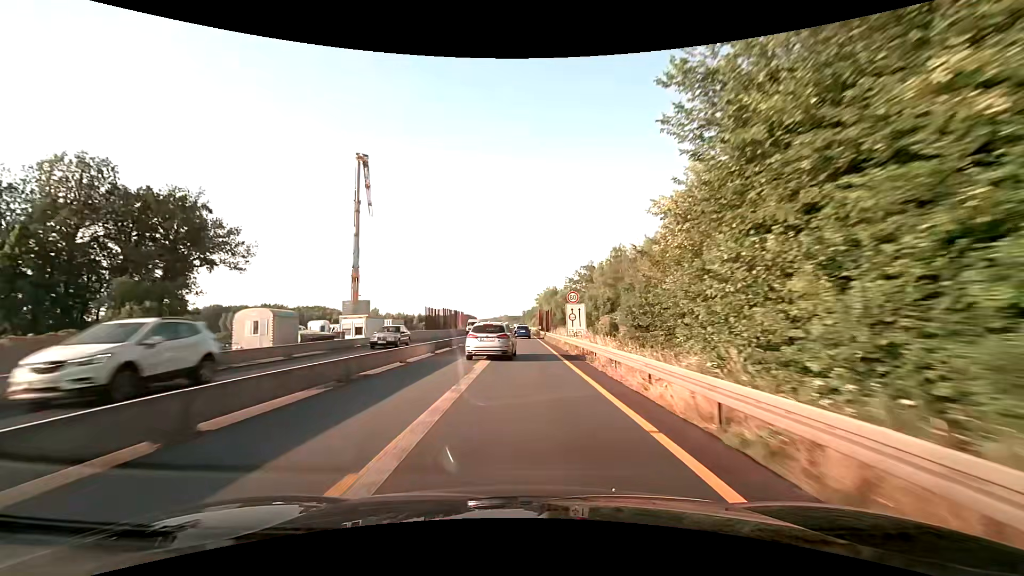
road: motorway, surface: asphalt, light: Day
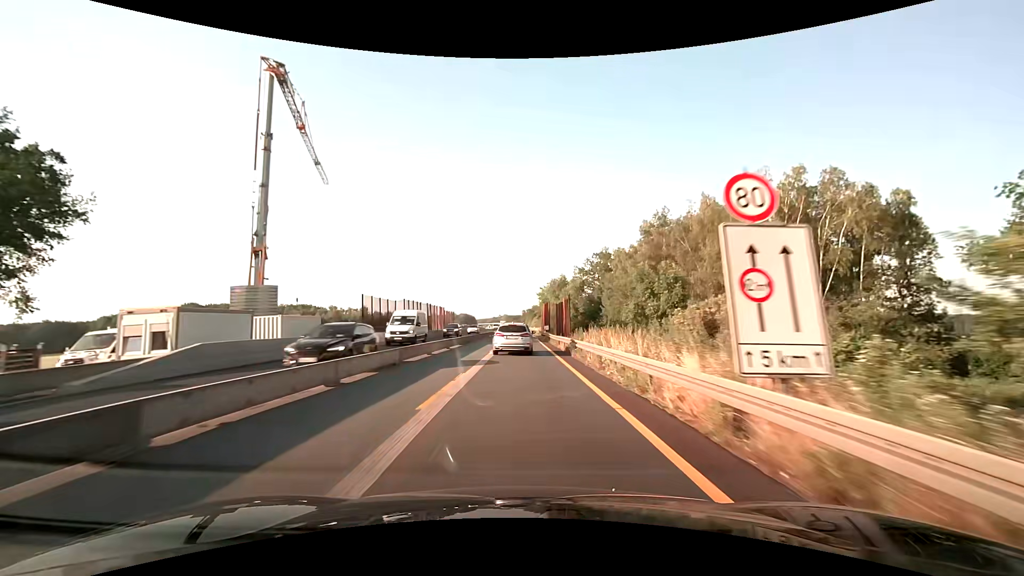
(0.0, +25.0) m; 0°
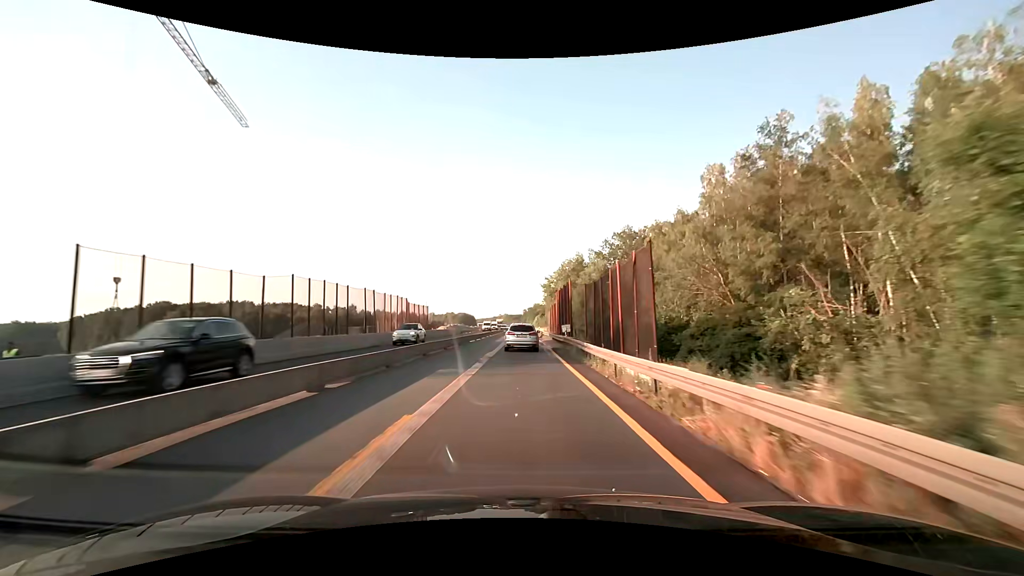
(+0.1, +25.0) m; 0°
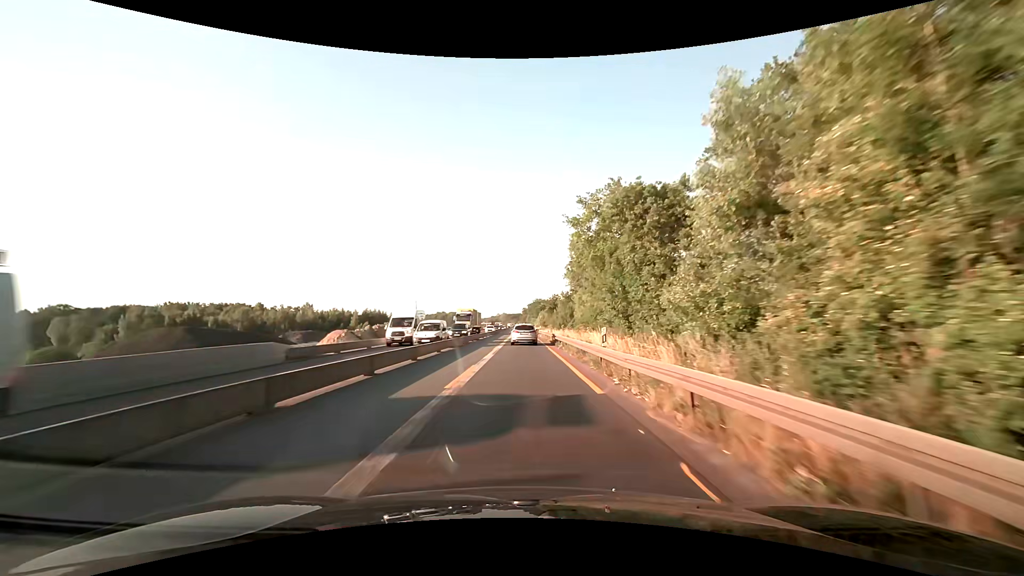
(0.0, +62.5) m; 0°
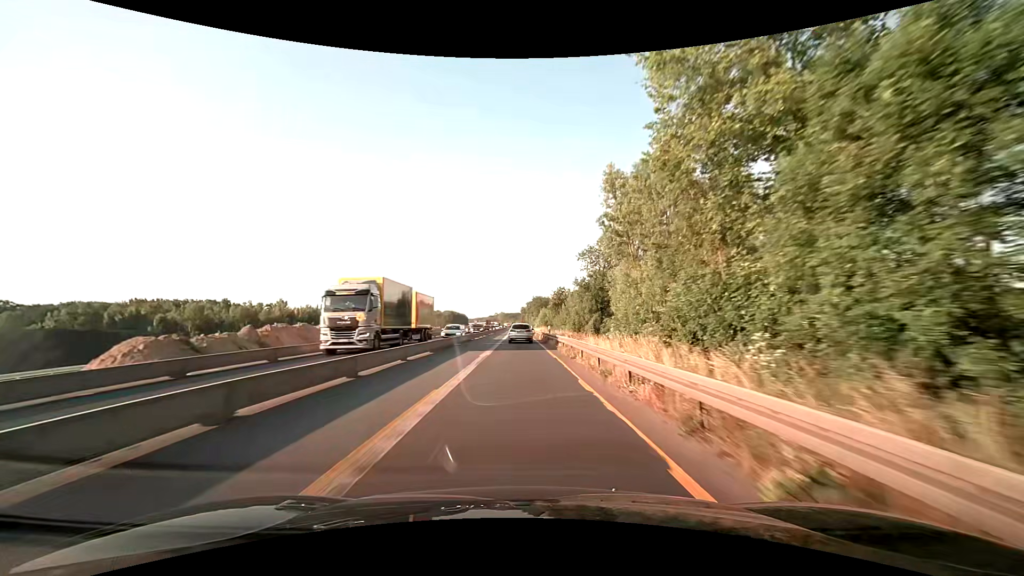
(-0.1, +25.0) m; 0°
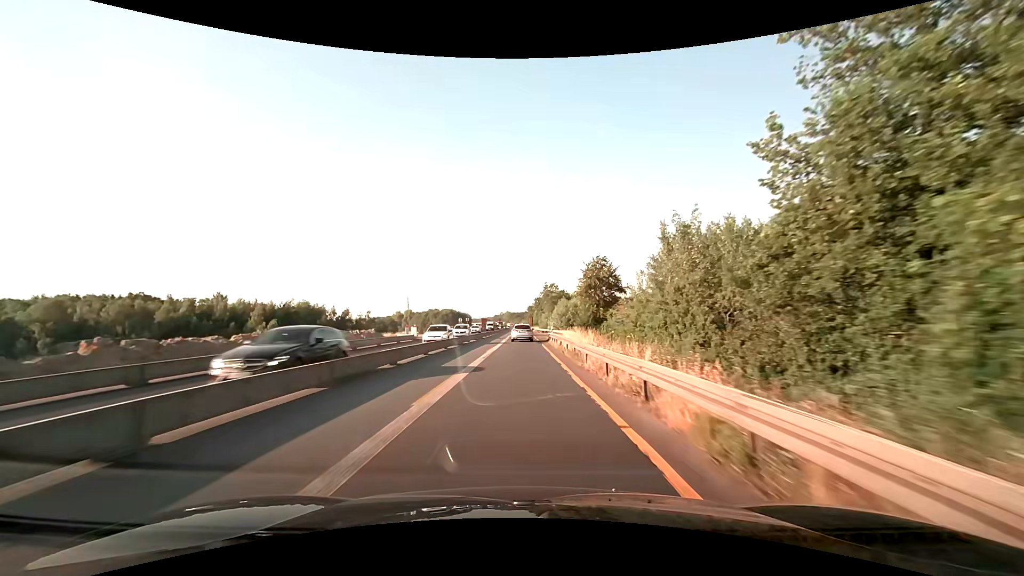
(-0.4, +50.0) m; -1°
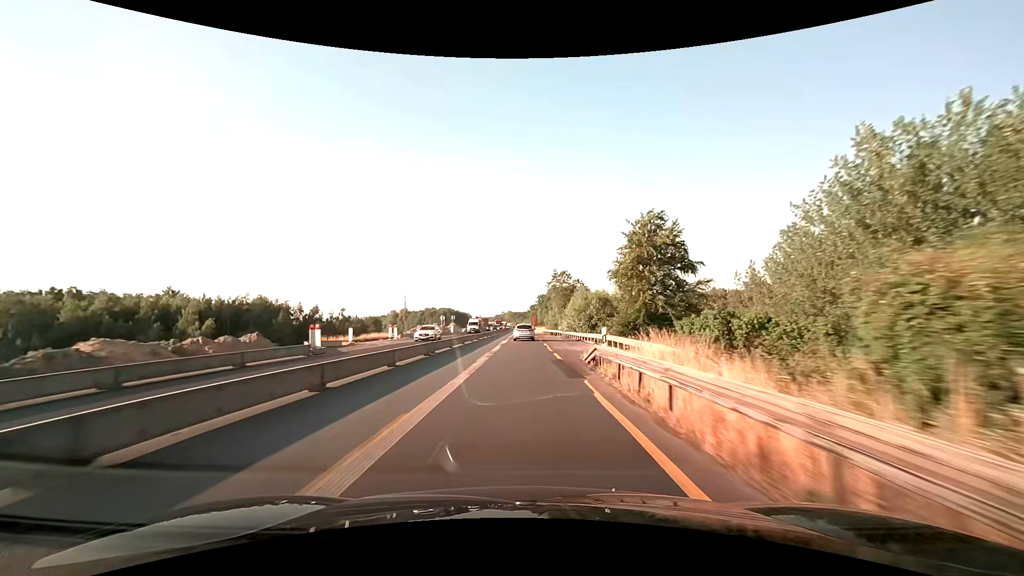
(-0.1, +25.0) m; 0°
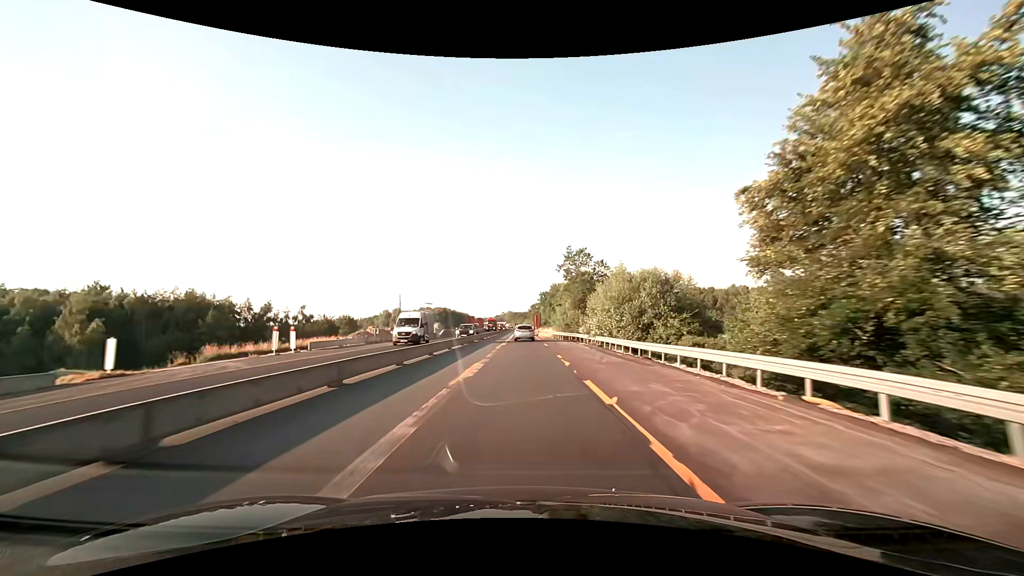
(0.0, +25.0) m; 0°
(0, +10) (0, +20) (0, +30) (0, +40) (0, +50) (0, +60) (0, +70) (0, +80) (0, +90) (0, +100) m
